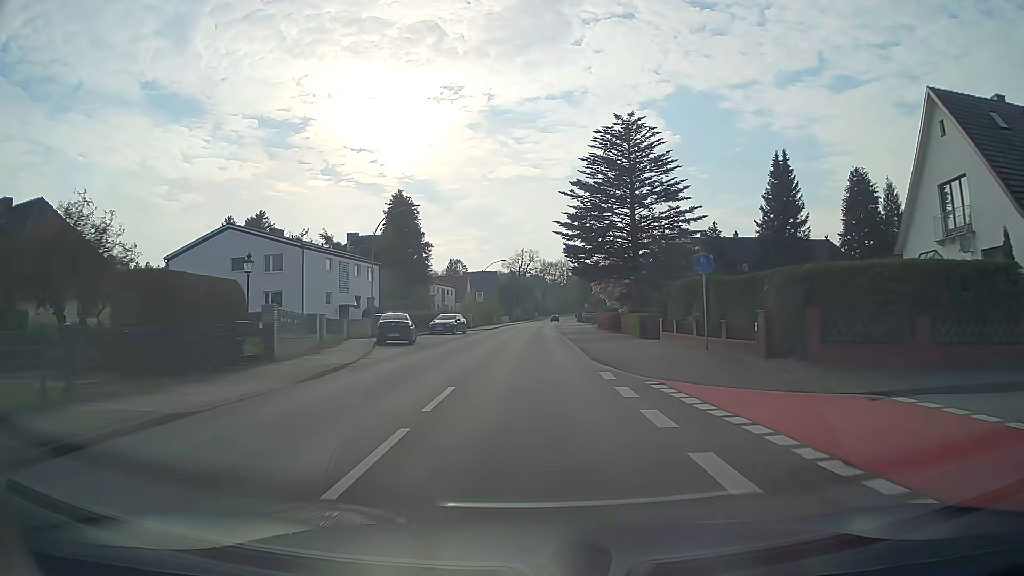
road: secondary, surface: asphalt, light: Day
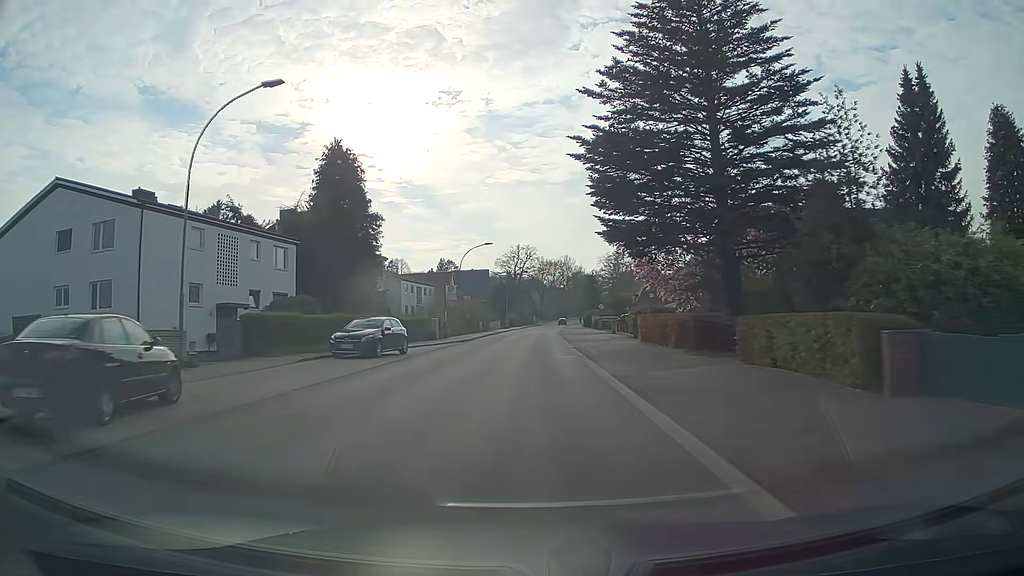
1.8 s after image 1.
(0.0, +22.7) m; 0°
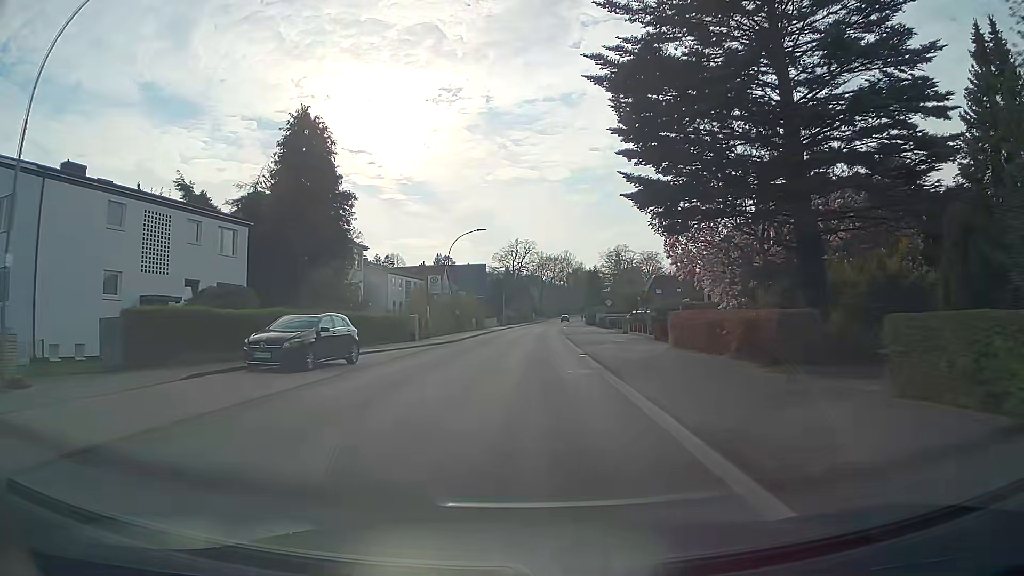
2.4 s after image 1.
(0.0, +7.5) m; 0°
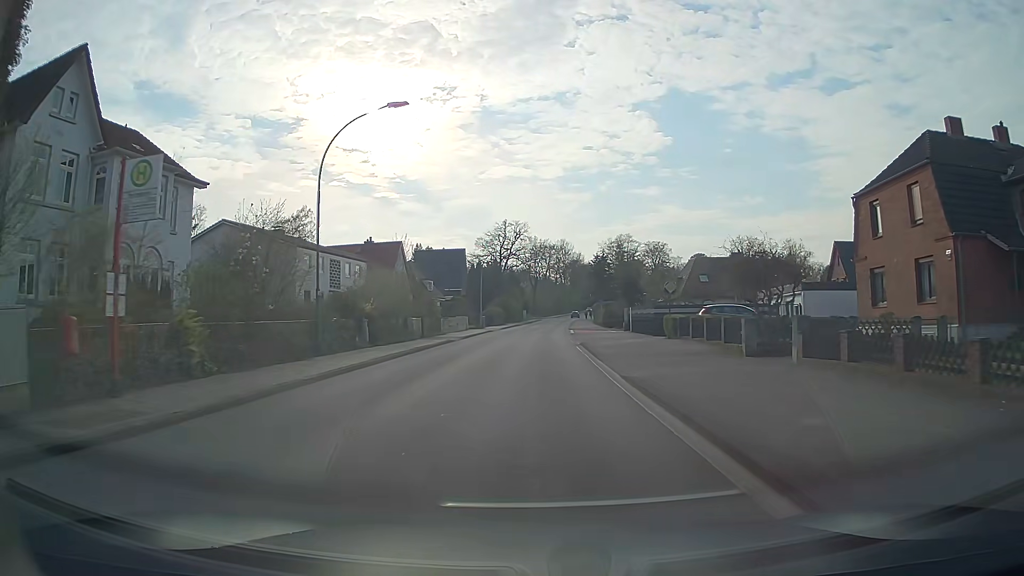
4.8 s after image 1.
(0.0, +30.2) m; +1°
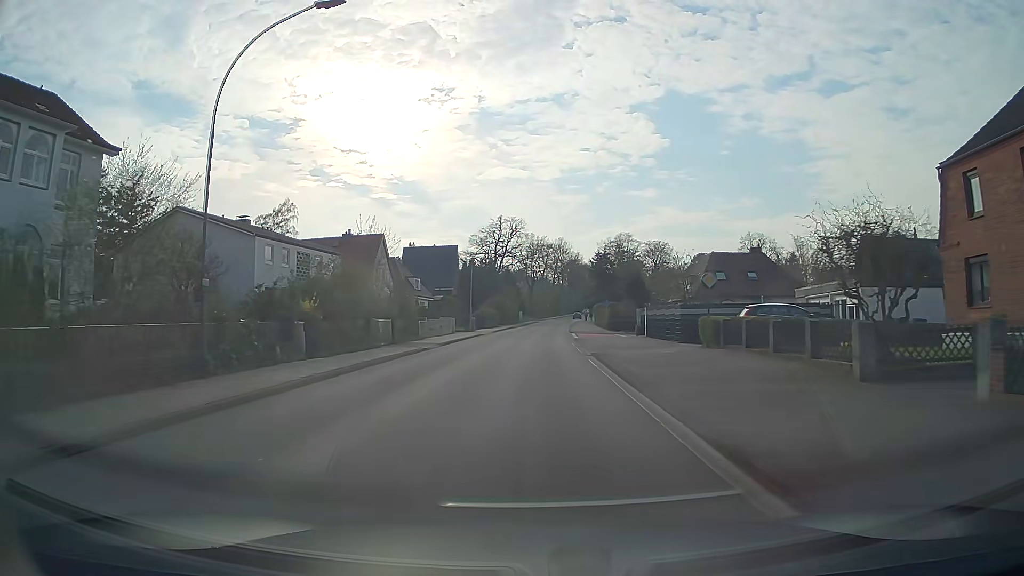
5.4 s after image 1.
(0.0, +7.6) m; 0°
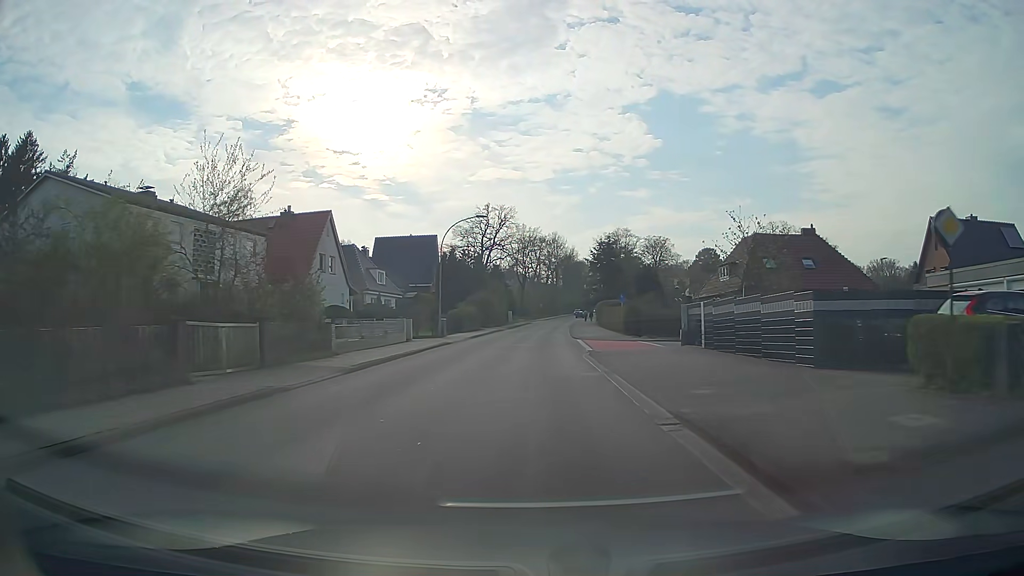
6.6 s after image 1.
(+0.2, +15.1) m; +1°
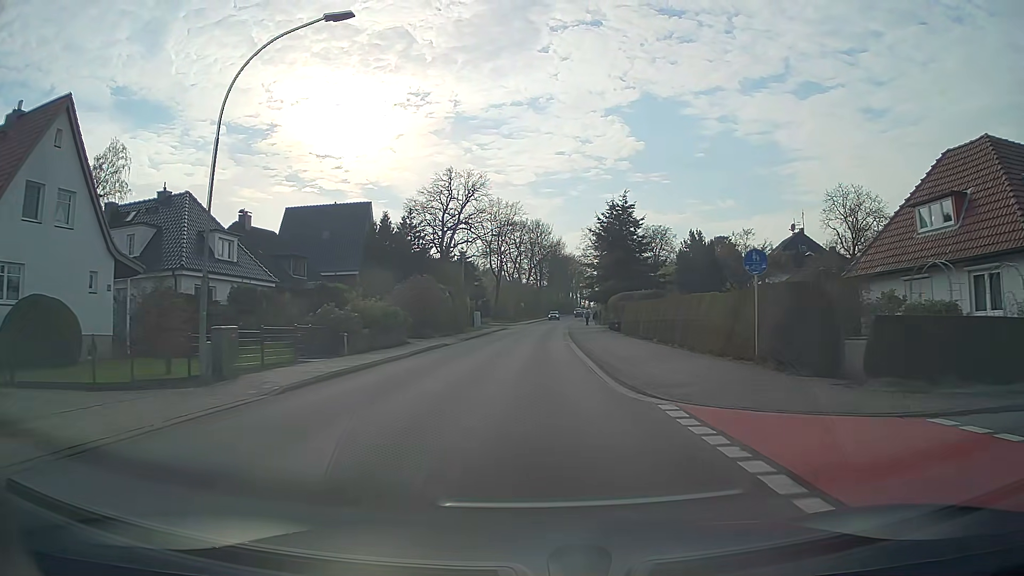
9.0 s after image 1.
(+0.4, +30.3) m; +1°
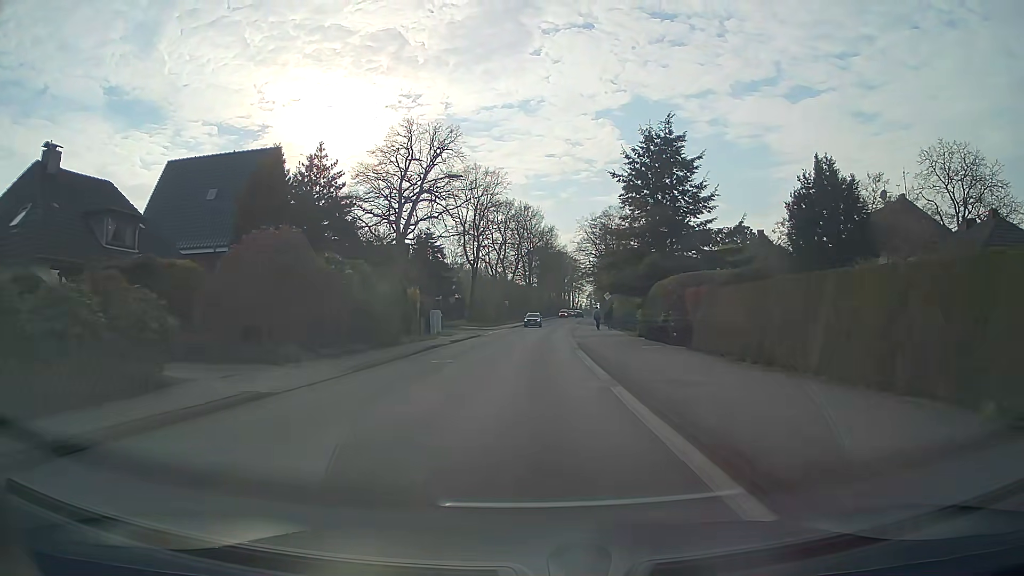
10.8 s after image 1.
(+0.2, +22.8) m; +1°
(0, +10) (0, +20) (0, +30) (+1, +40) (+1, +50) (+2, +60) (+2, +70) (+3, +80) (+4, +90) (+5, +100) m
